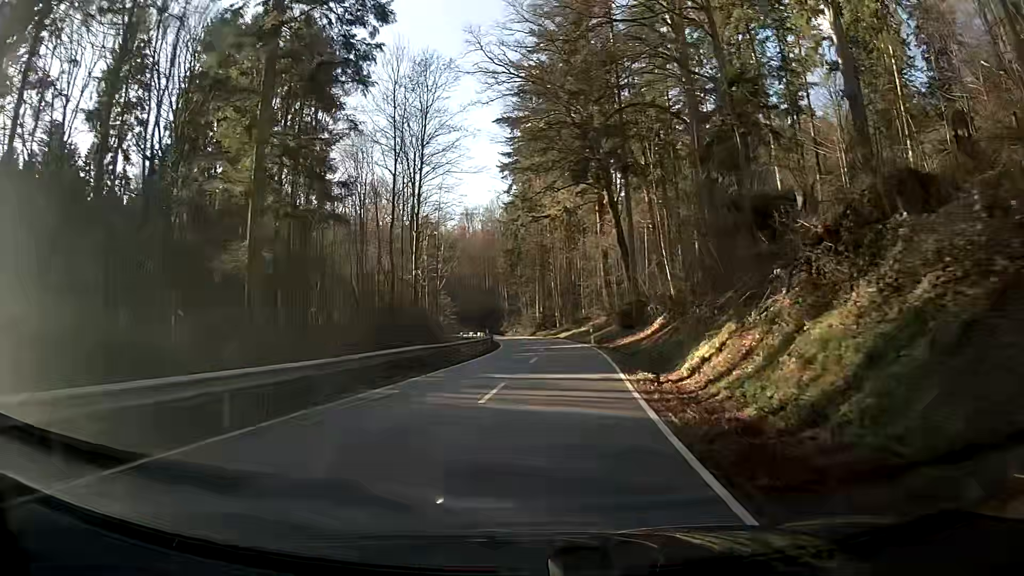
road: secondary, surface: asphalt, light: Day
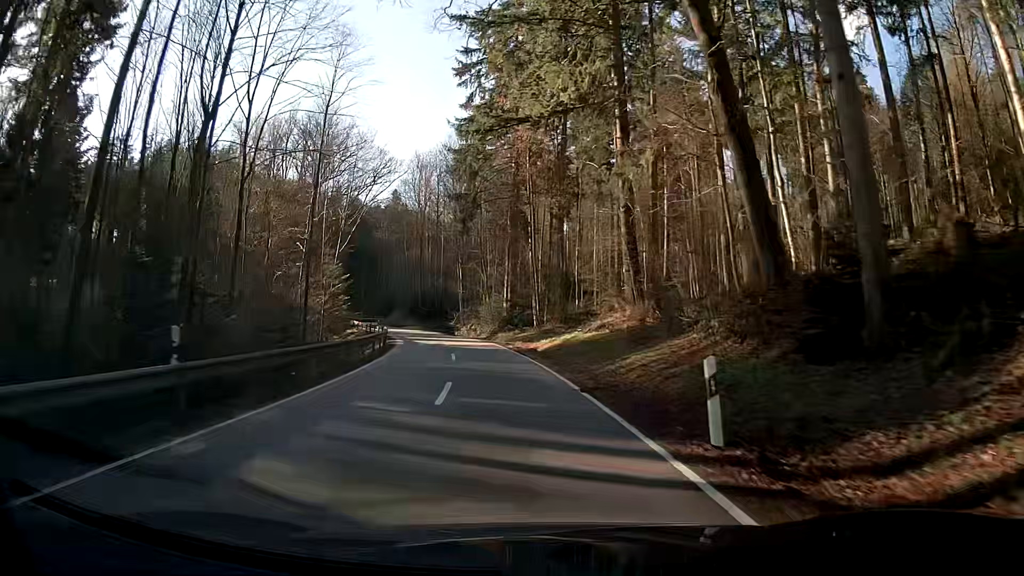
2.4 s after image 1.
(+0.6, +37.3) m; -1°
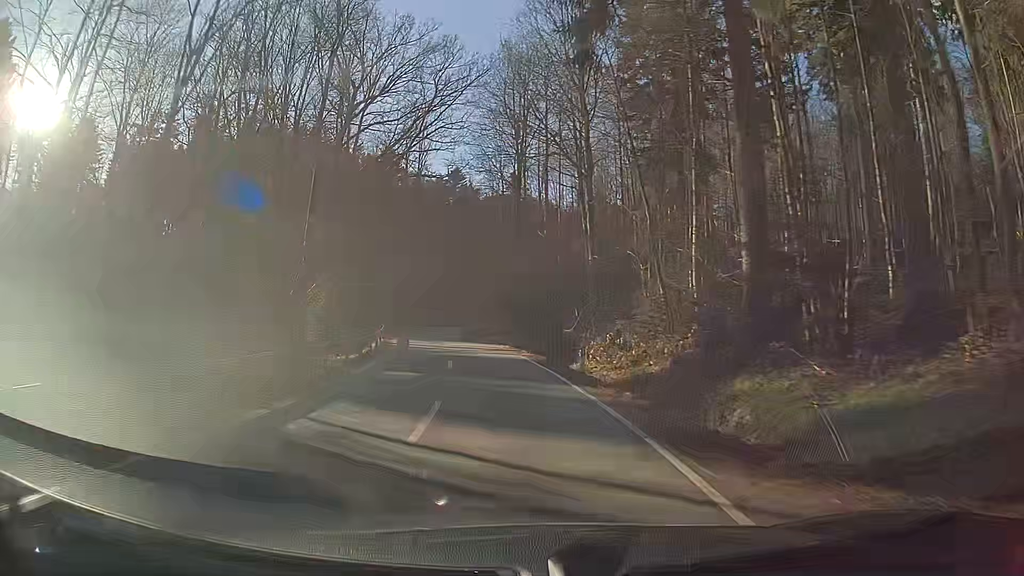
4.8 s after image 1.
(-3.7, +39.7) m; -12°
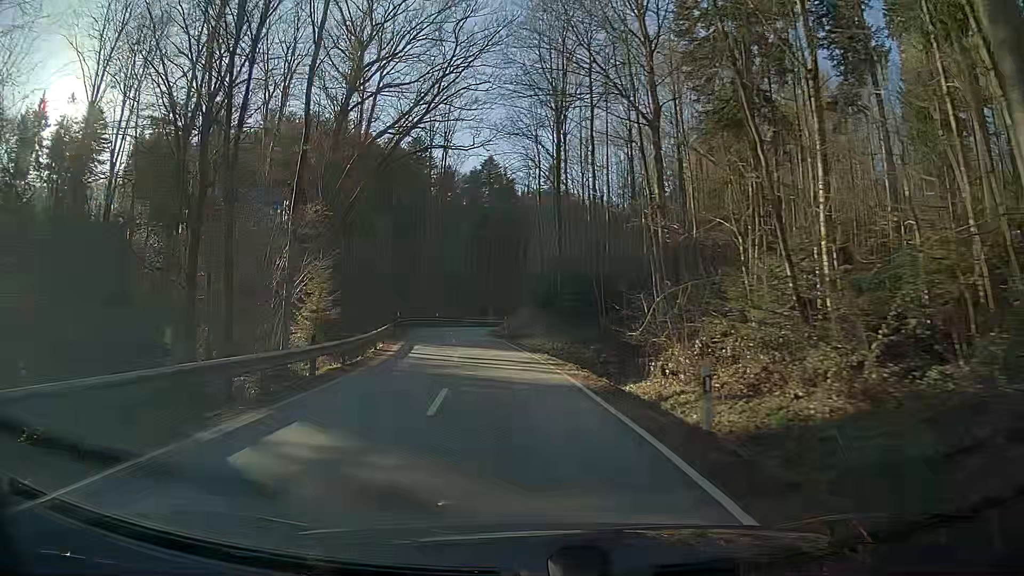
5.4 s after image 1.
(-0.3, +10.0) m; -3°
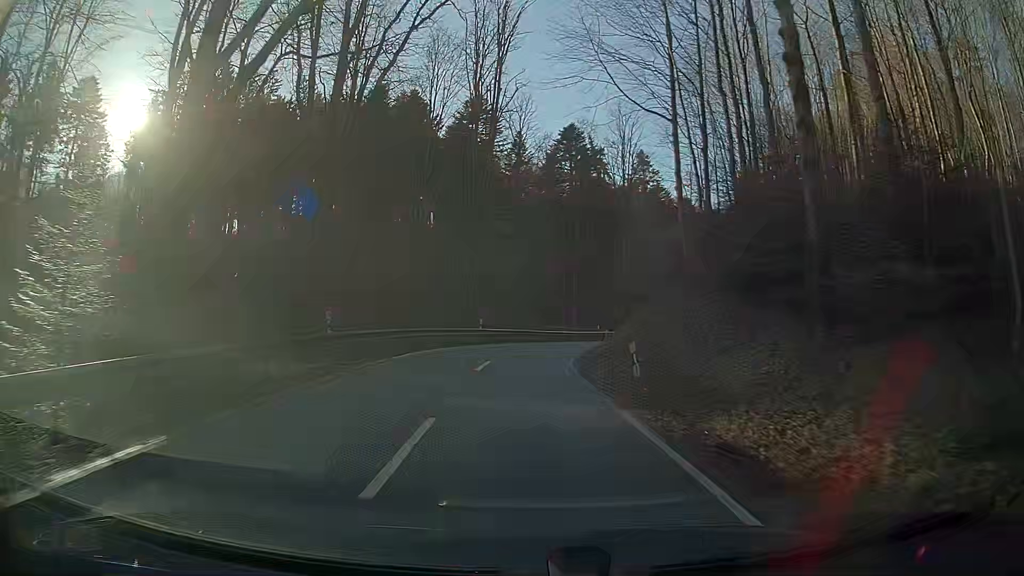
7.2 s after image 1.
(-2.2, +28.7) m; -8°
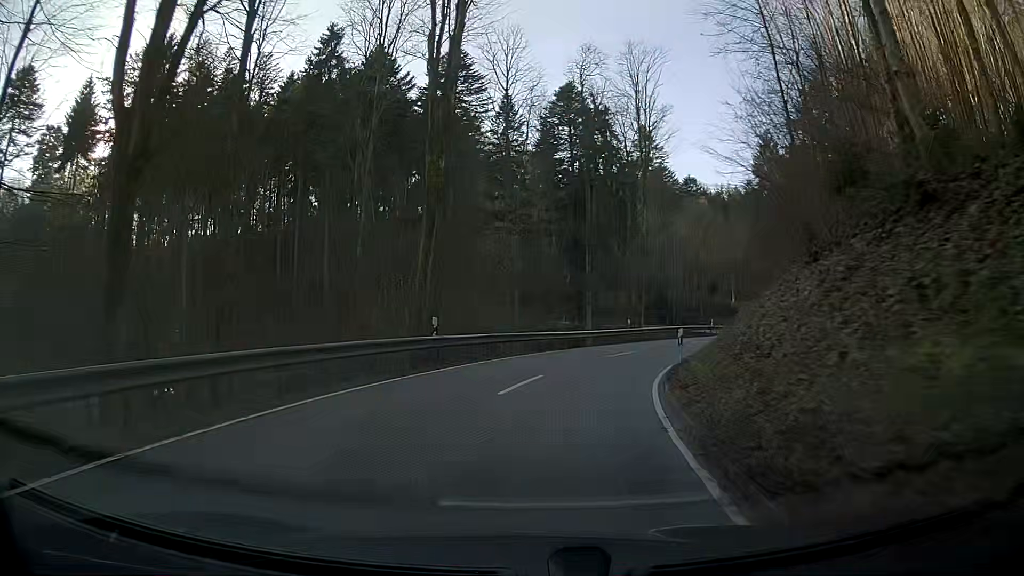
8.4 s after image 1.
(+0.3, +17.1) m; +4°
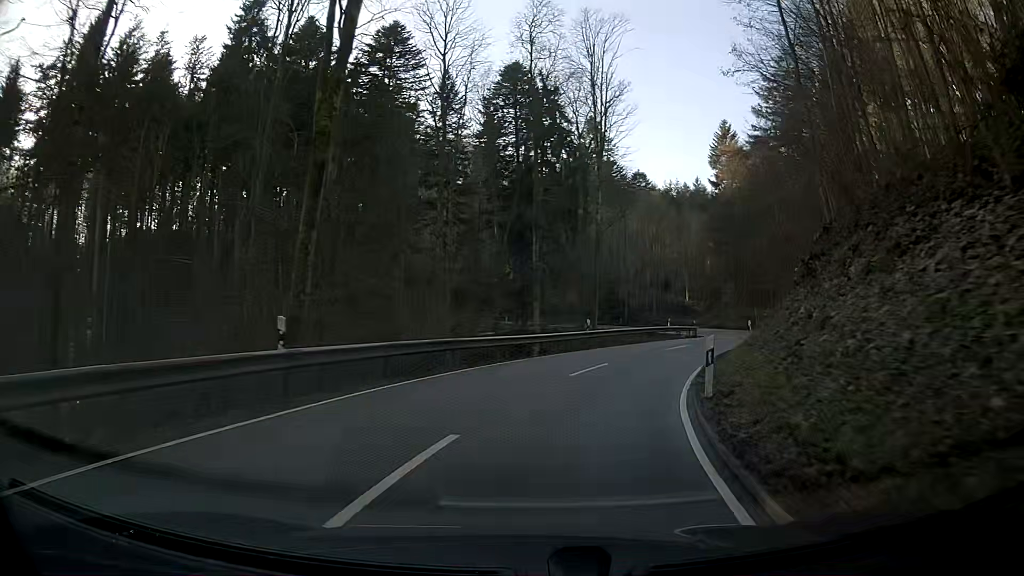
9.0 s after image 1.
(+0.3, +7.9) m; +4°
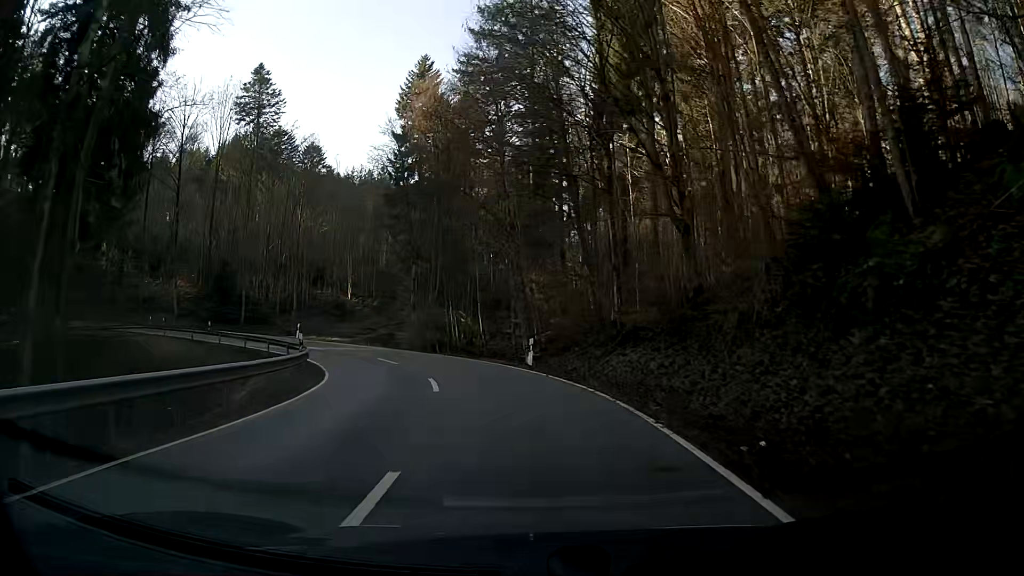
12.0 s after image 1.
(+11.0, +35.3) m; +27°
